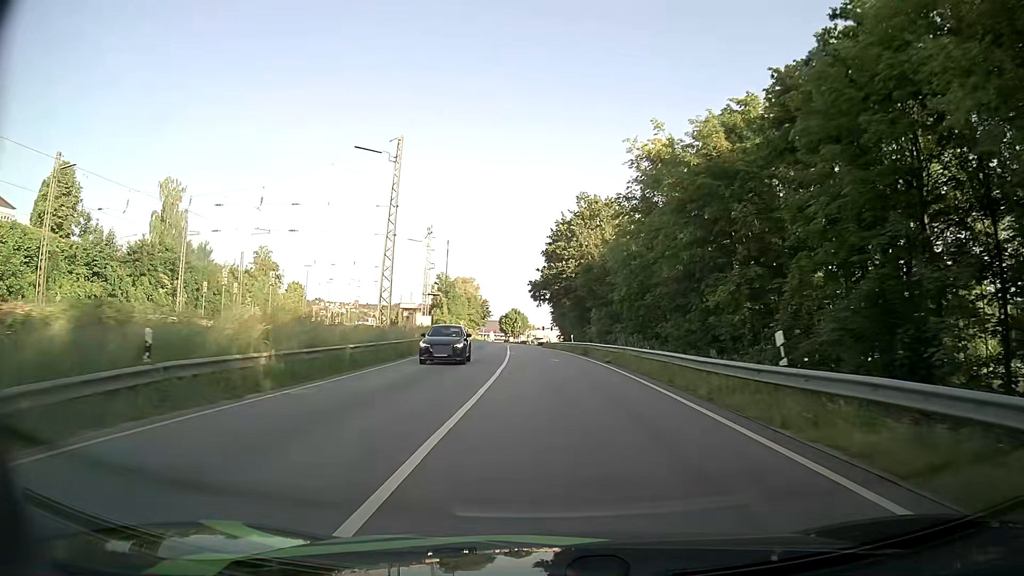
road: primary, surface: asphalt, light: Day
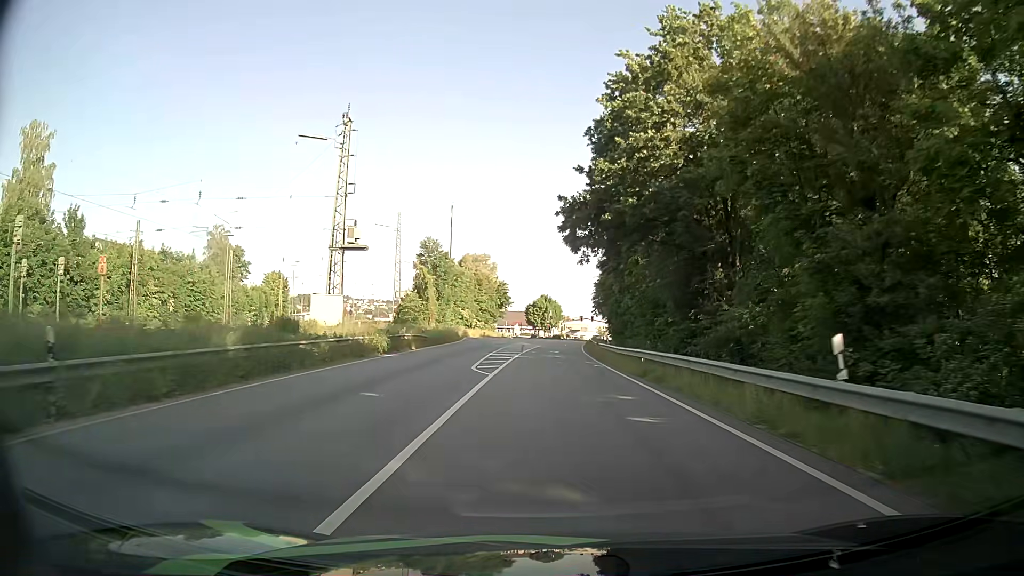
(-1.3, +46.9) m; -3°
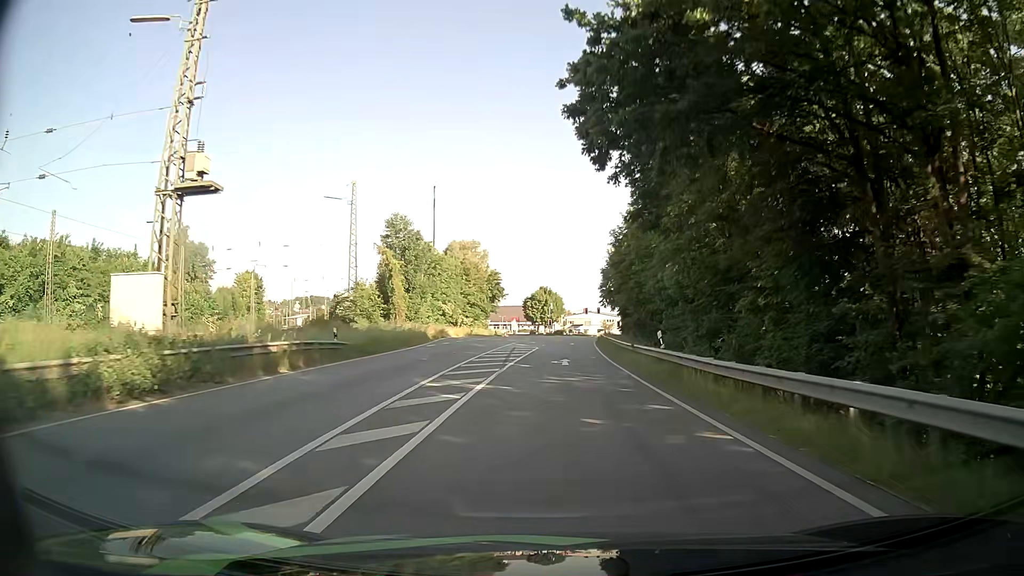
(0.0, +18.8) m; 0°
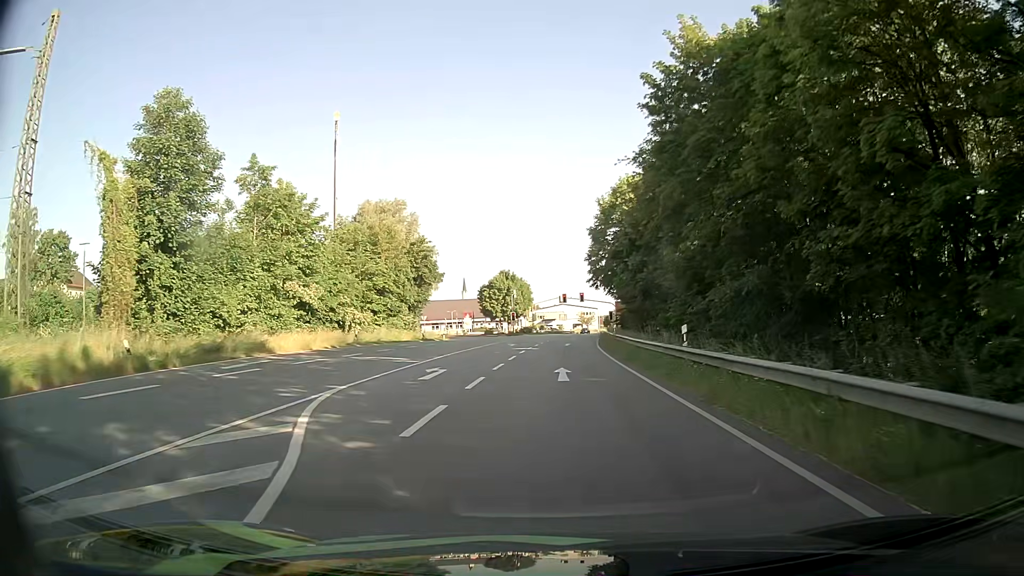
(+0.6, +41.4) m; +2°
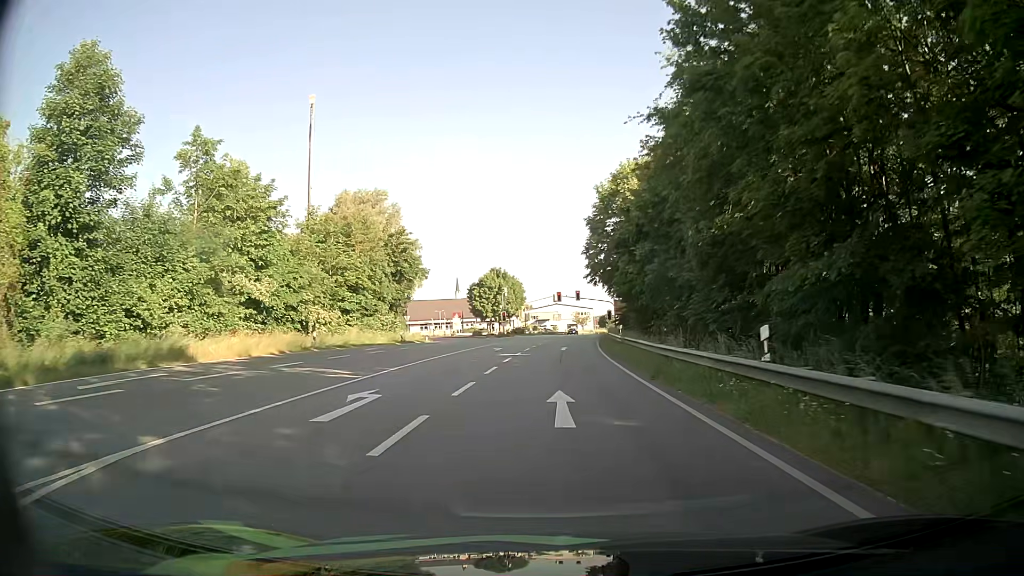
(0.0, +7.1) m; +1°
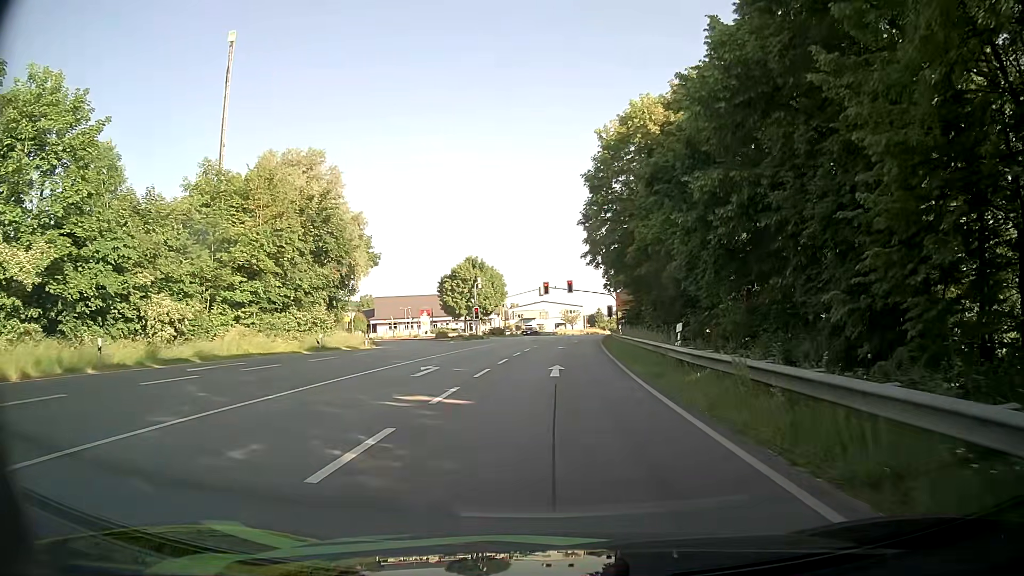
(+0.2, +18.9) m; +1°
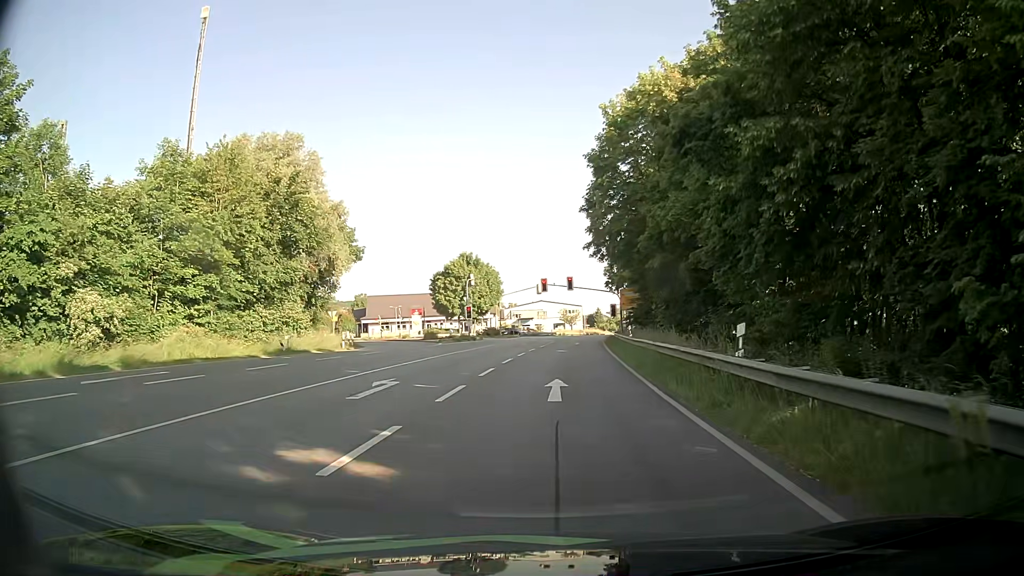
(0.0, +5.5) m; +1°
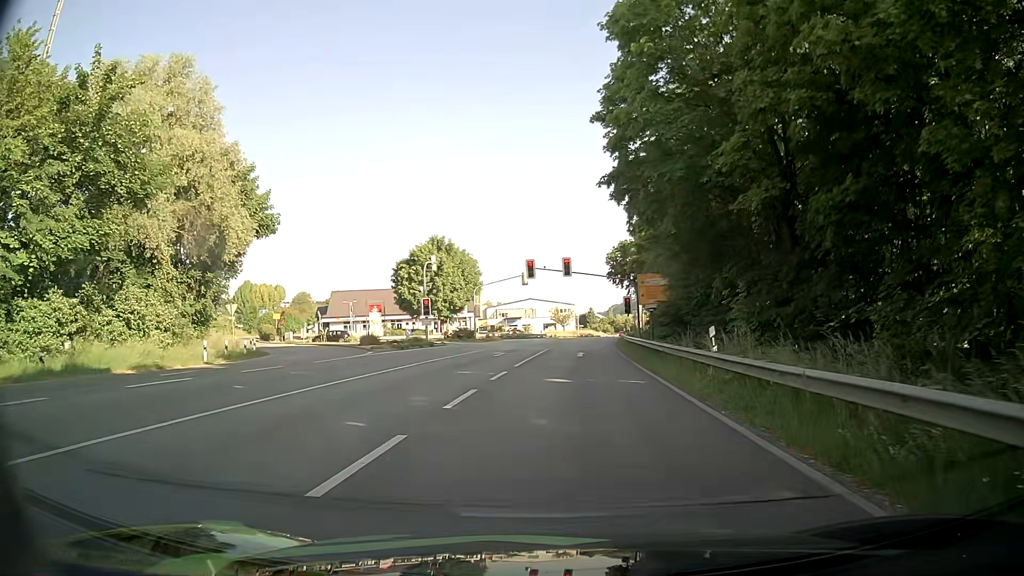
(+0.1, +18.6) m; +1°
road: tertiary
(0, +10) (+1, +20) (+1, +30) (+2, +40) (+2, +50) (+3, +60) (+4, +70) (+5, +80) (+6, +90) (+8, +100) m
